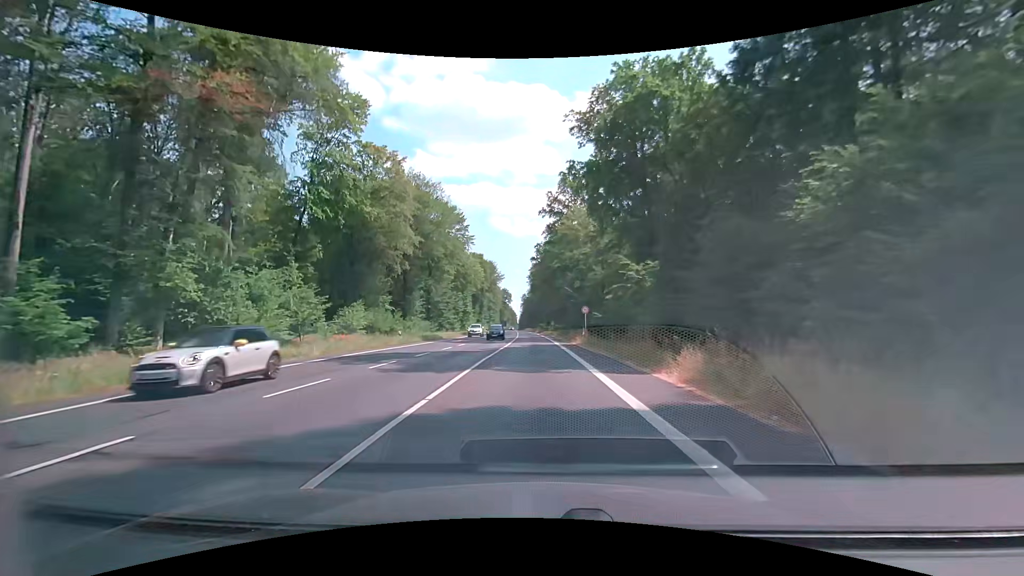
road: primary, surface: asphalt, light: Day
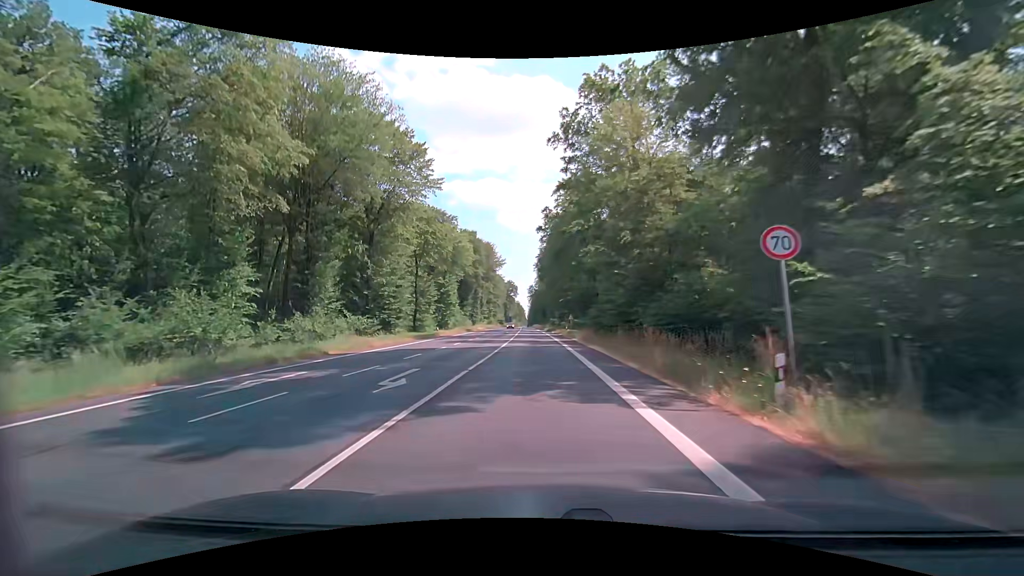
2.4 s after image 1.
(-0.4, +33.5) m; -1°
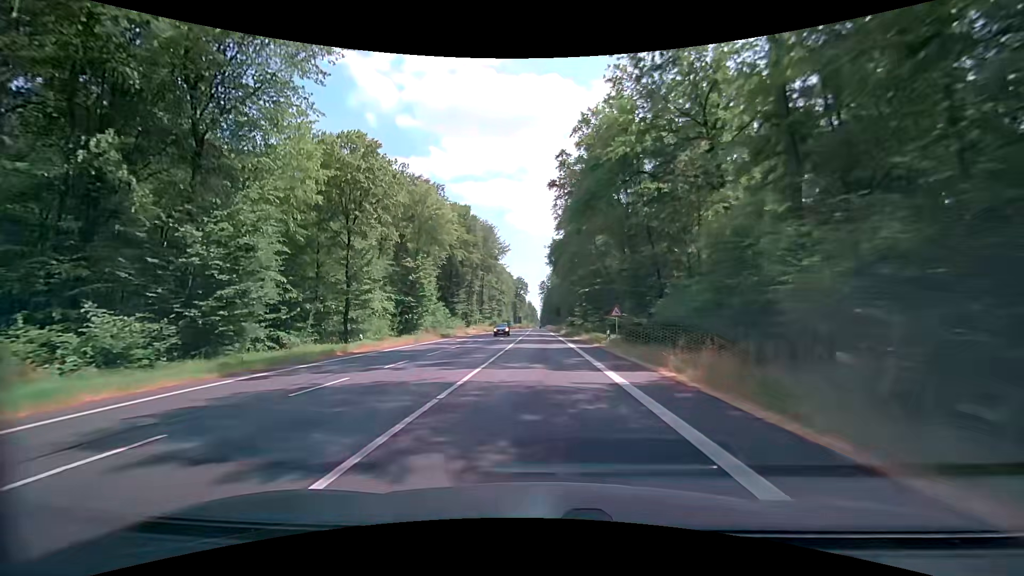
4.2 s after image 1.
(-0.5, +28.5) m; -1°
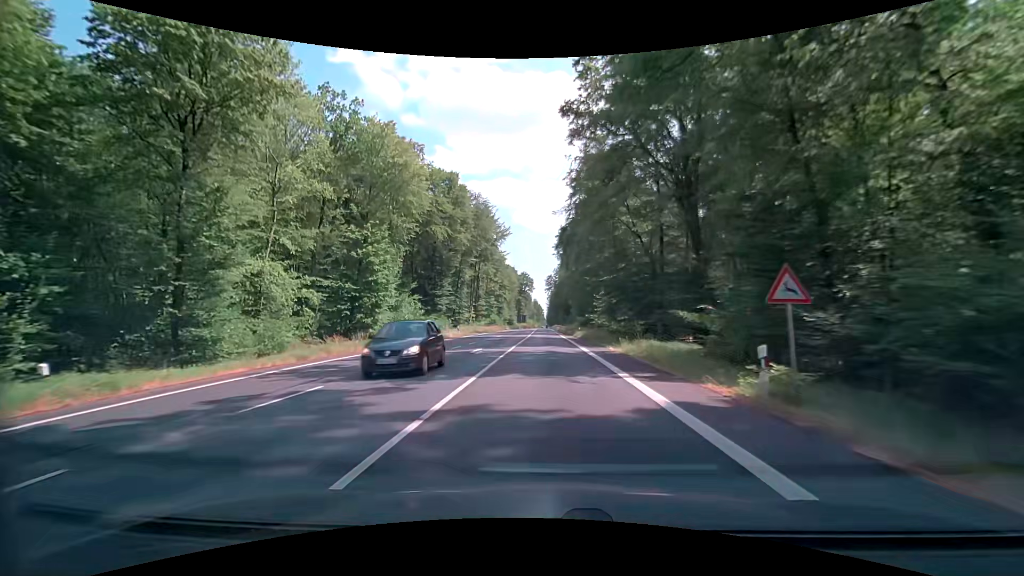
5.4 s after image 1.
(-0.2, +20.5) m; -1°
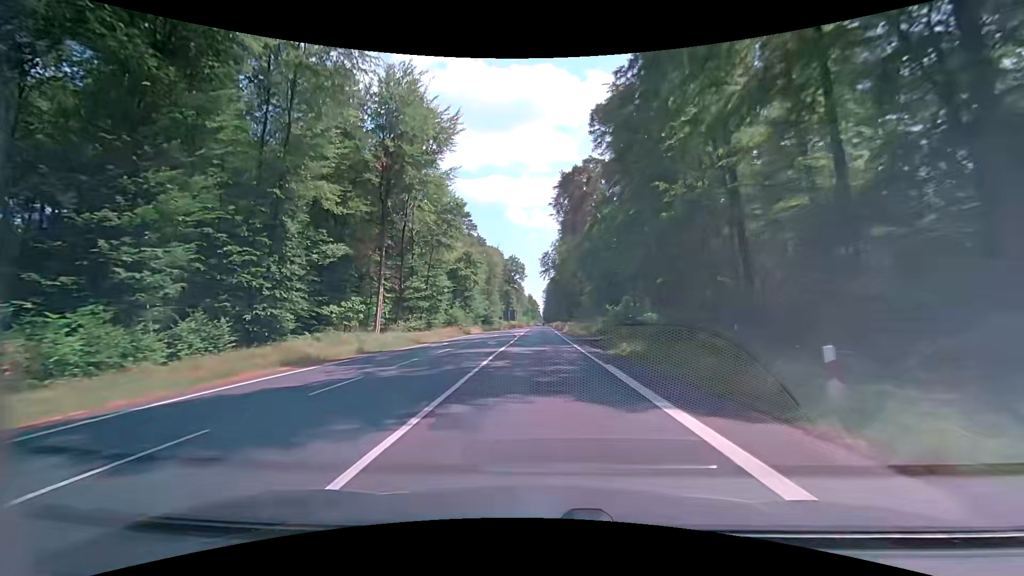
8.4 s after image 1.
(+0.4, +52.6) m; +1°
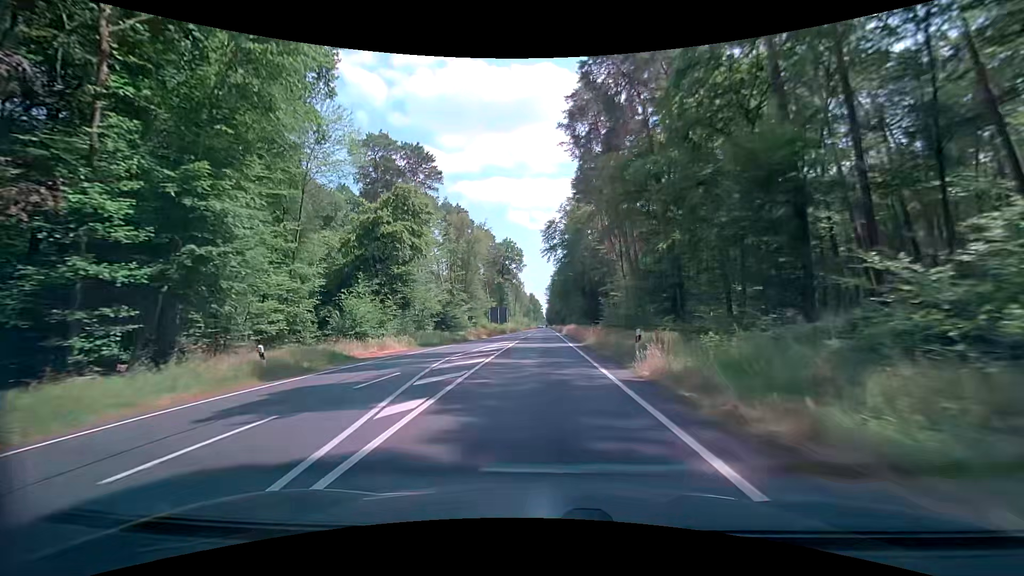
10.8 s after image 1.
(0.0, +41.8) m; 0°
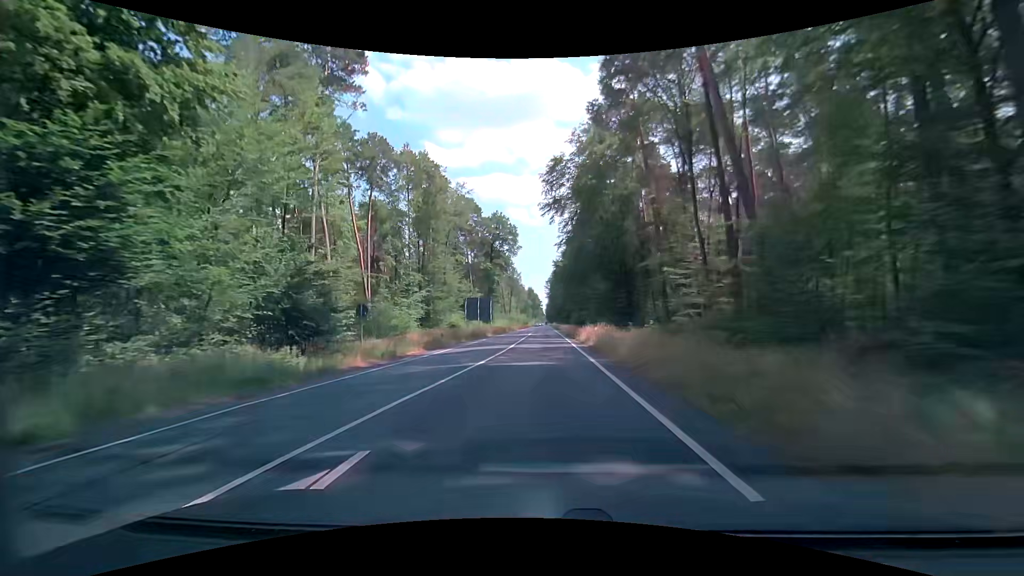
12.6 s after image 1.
(-0.1, +31.4) m; 0°
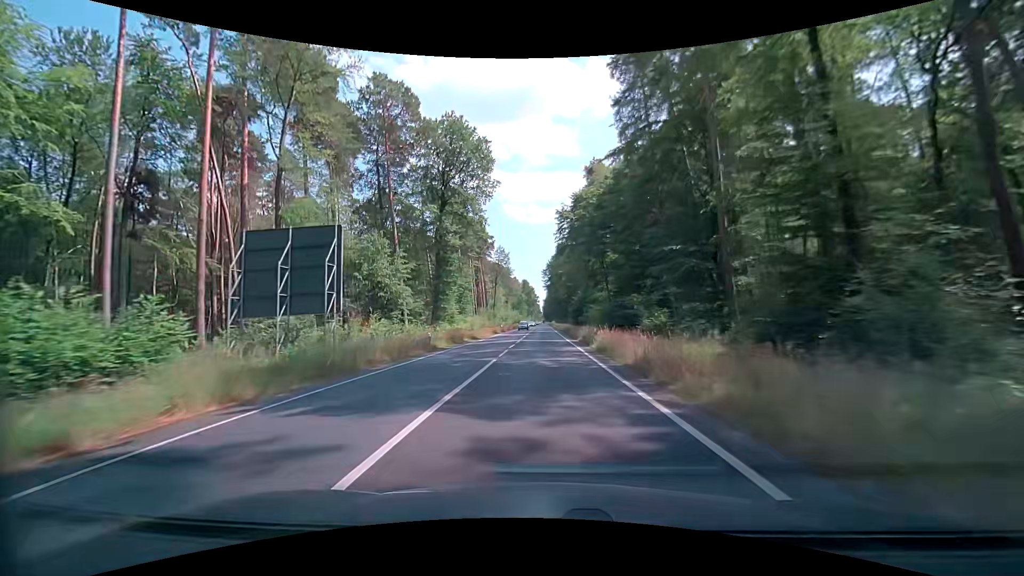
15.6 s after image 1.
(+0.3, +53.2) m; 0°
(0, +10) (0, +20) (0, +30) (0, +40) (0, +50) (+1, +60) (+1, +70) (+1, +80) (+1, +90) (+1, +100) m
